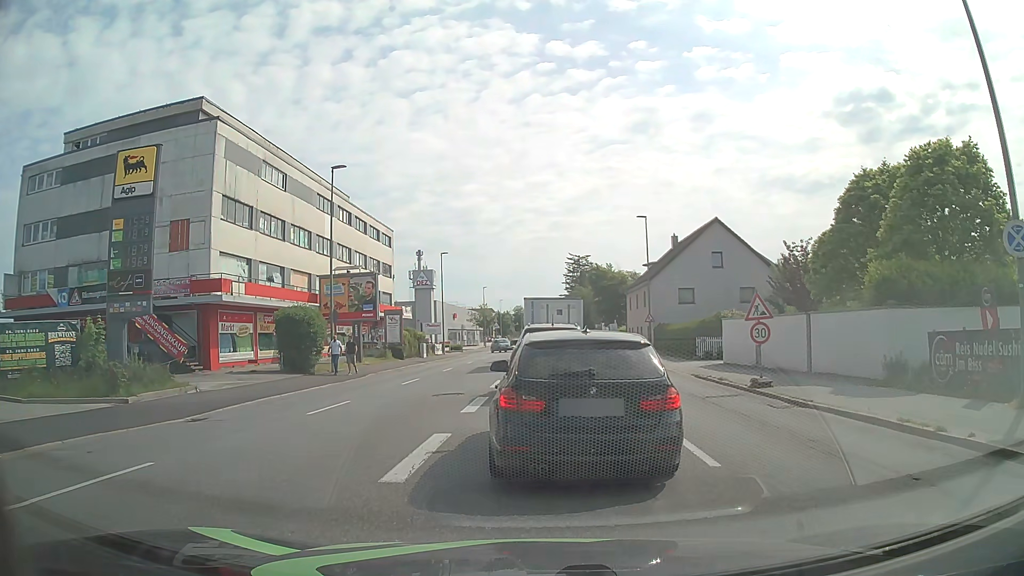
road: tertiary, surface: asphalt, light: Day
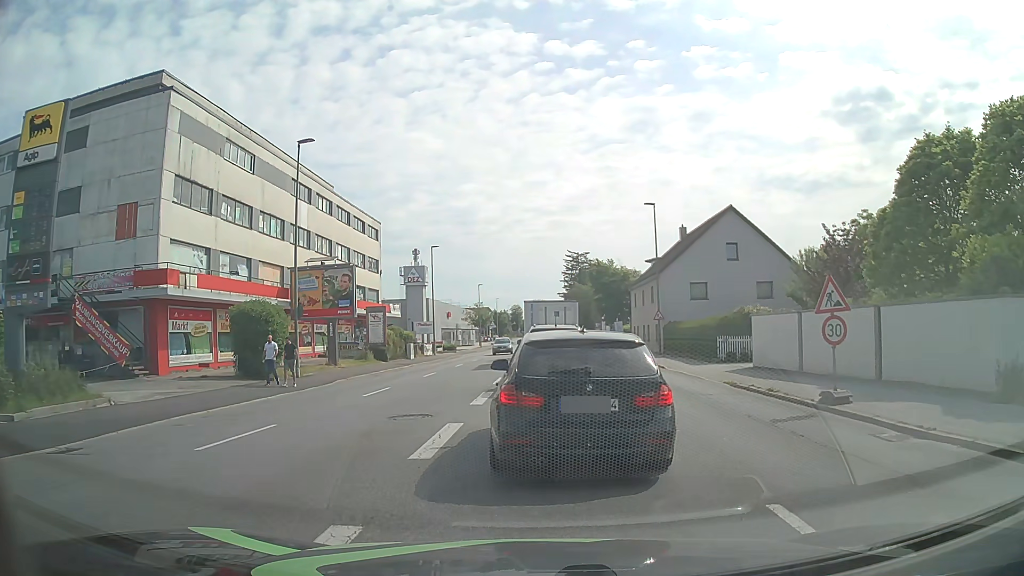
(0.0, +4.8) m; +1°
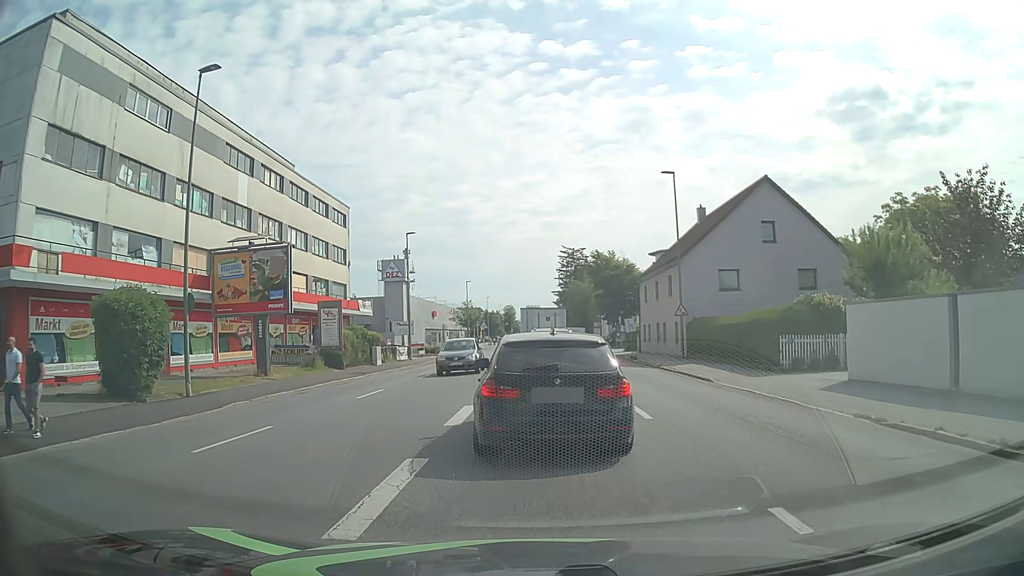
(0.0, +9.2) m; 0°
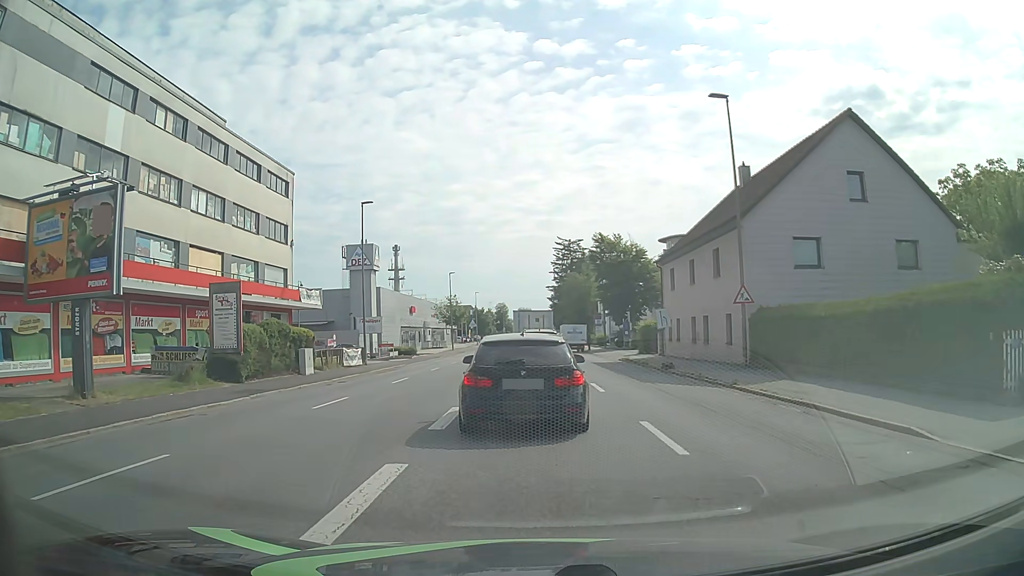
(+0.2, +12.4) m; +1°
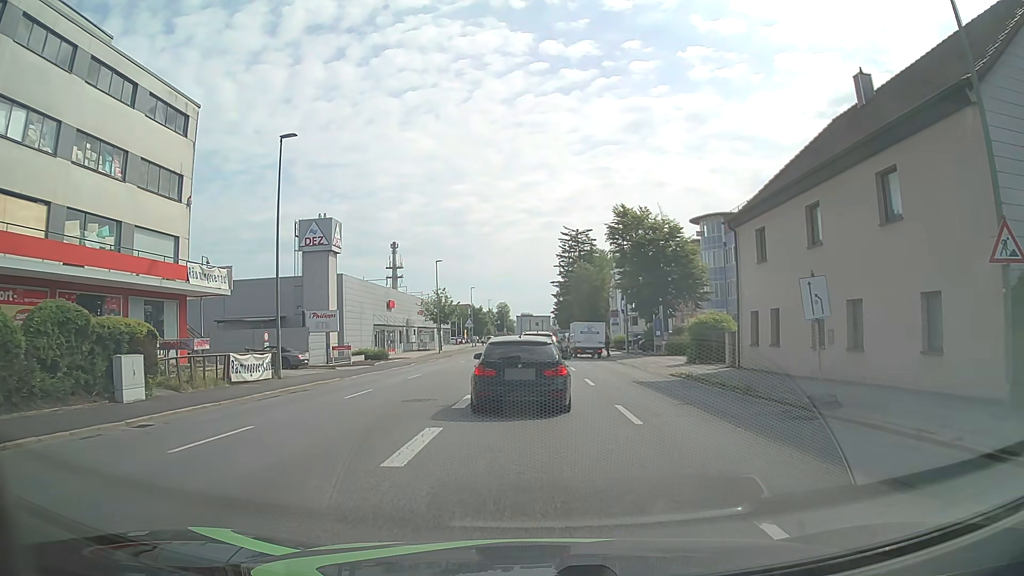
(-0.1, +15.1) m; 0°
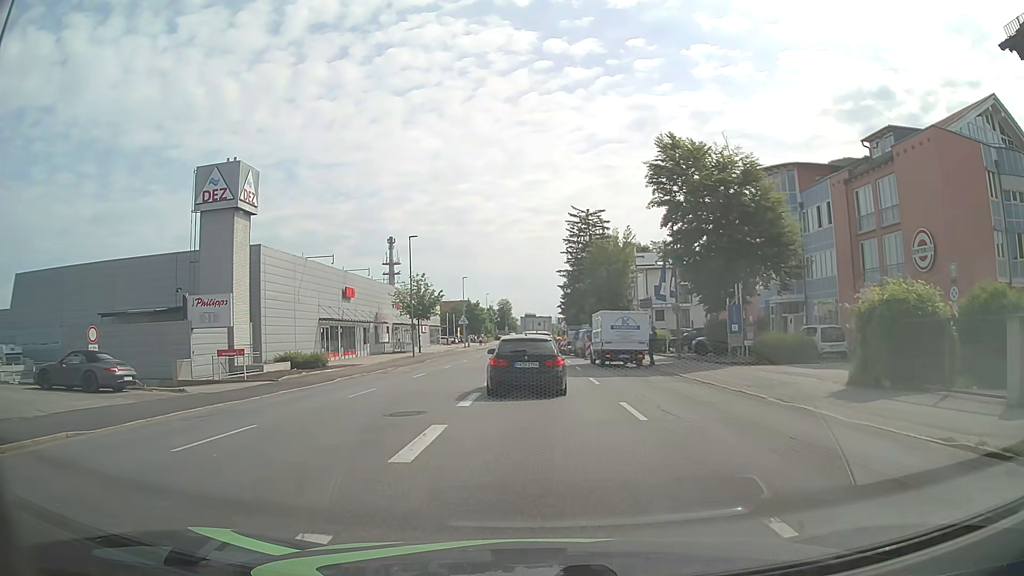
(-0.1, +18.1) m; -1°
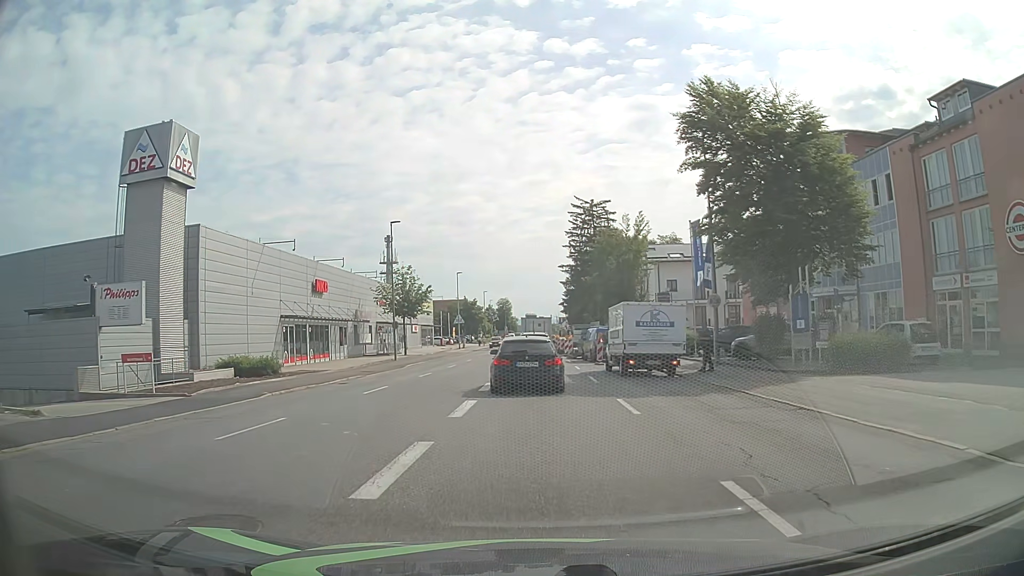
(0.0, +7.7) m; 0°
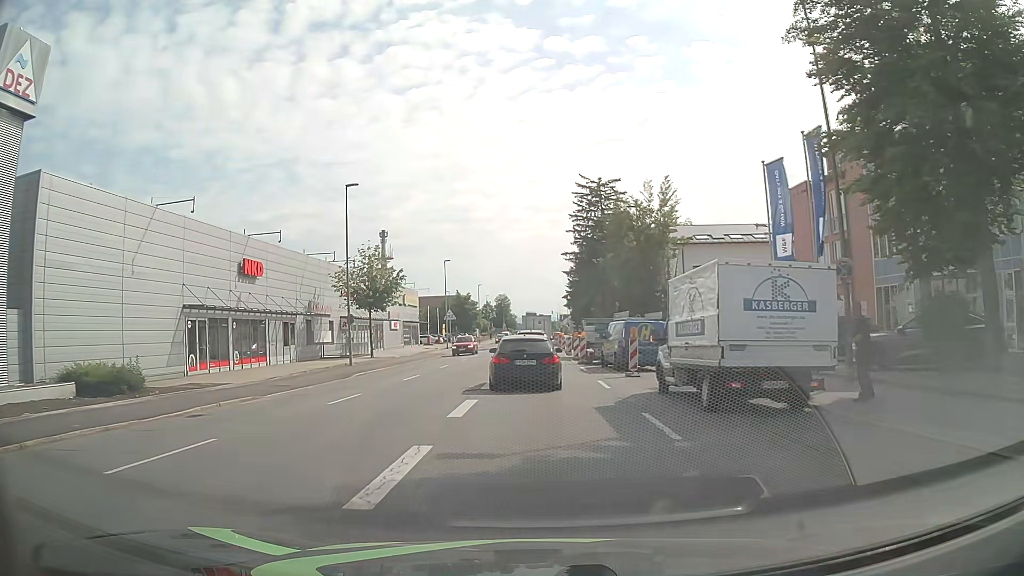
(+0.1, +12.3) m; 0°
(0, +10) (0, +20) (0, +30) (0, +40) (0, +50) (0, +60) (0, +70) (0, +80) (0, +90) (0, +100) m
